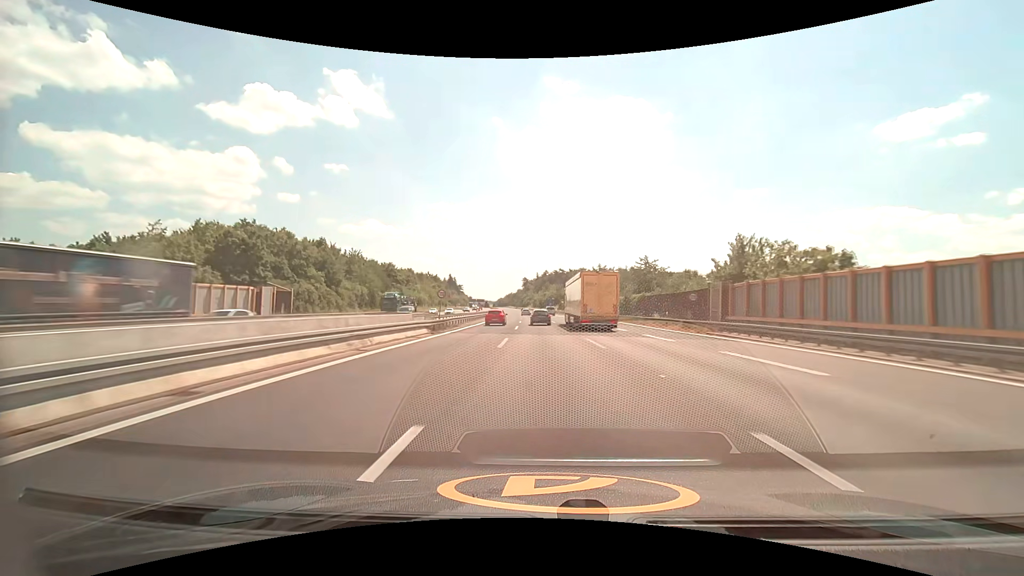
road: motorway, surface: asphalt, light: Day
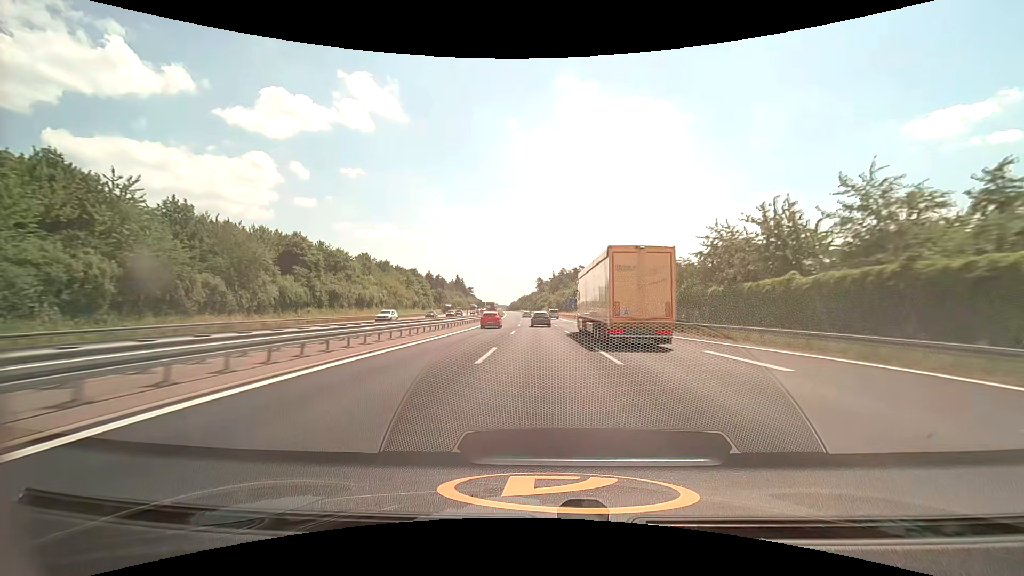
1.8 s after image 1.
(-0.7, +58.4) m; -2°
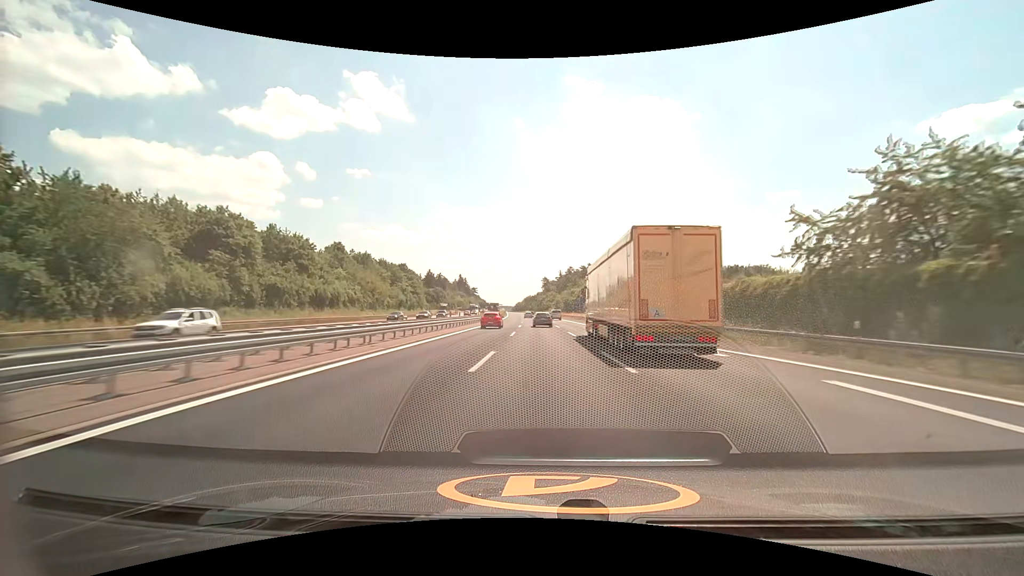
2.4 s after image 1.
(-0.1, +19.5) m; -1°
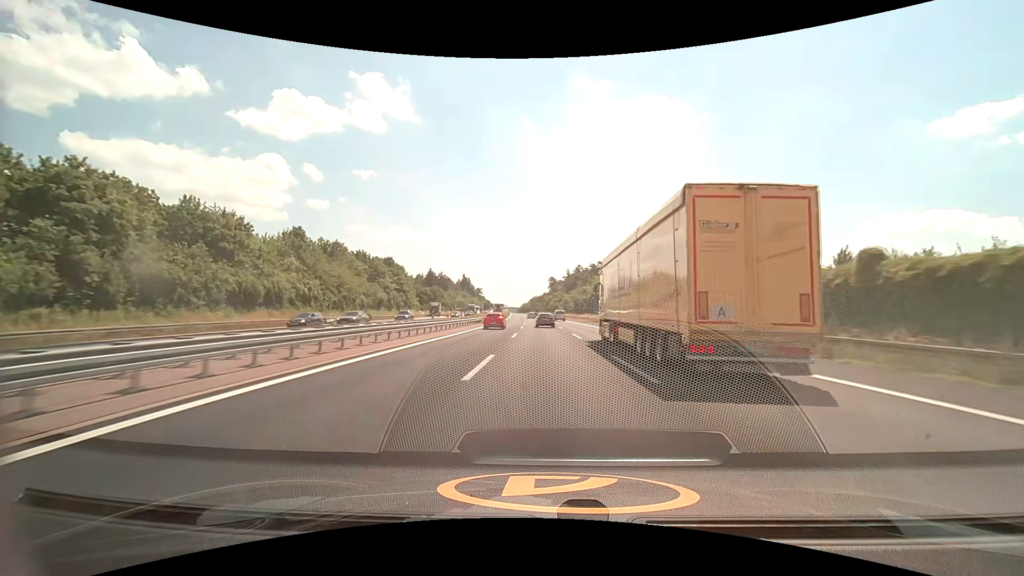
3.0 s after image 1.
(-0.1, +19.6) m; -1°
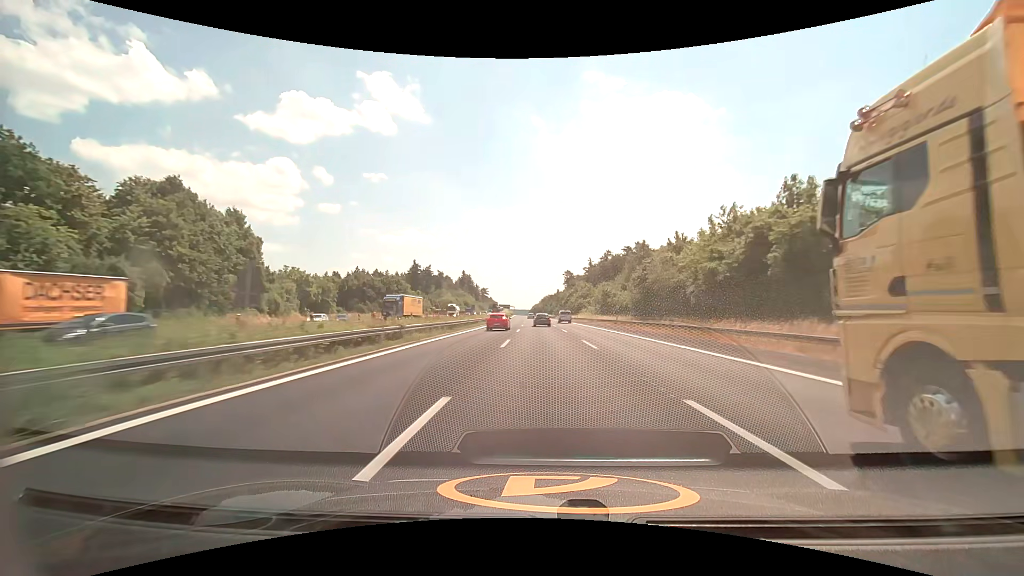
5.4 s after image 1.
(-1.1, +79.7) m; -1°
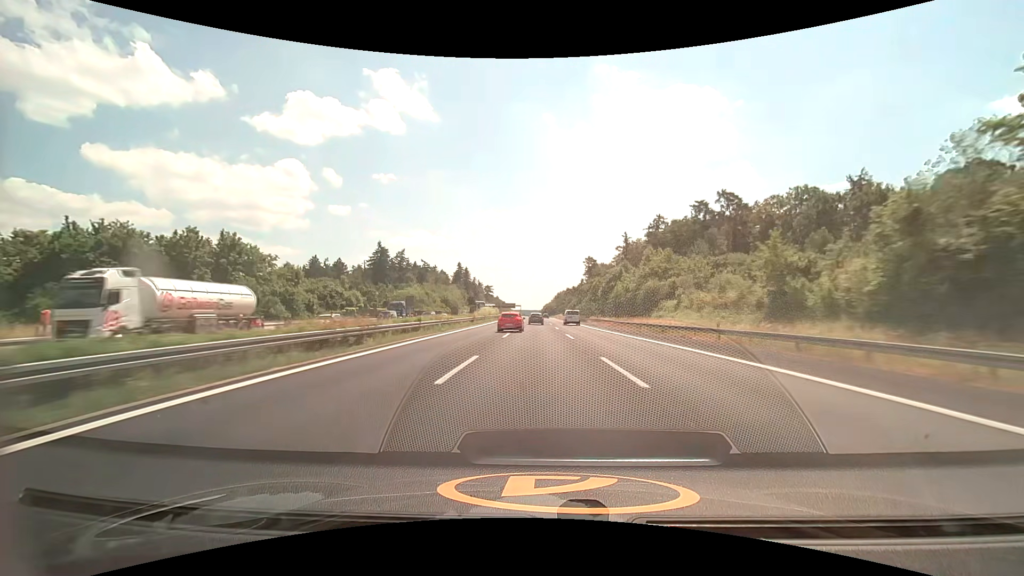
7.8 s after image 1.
(-0.9, +82.4) m; -1°
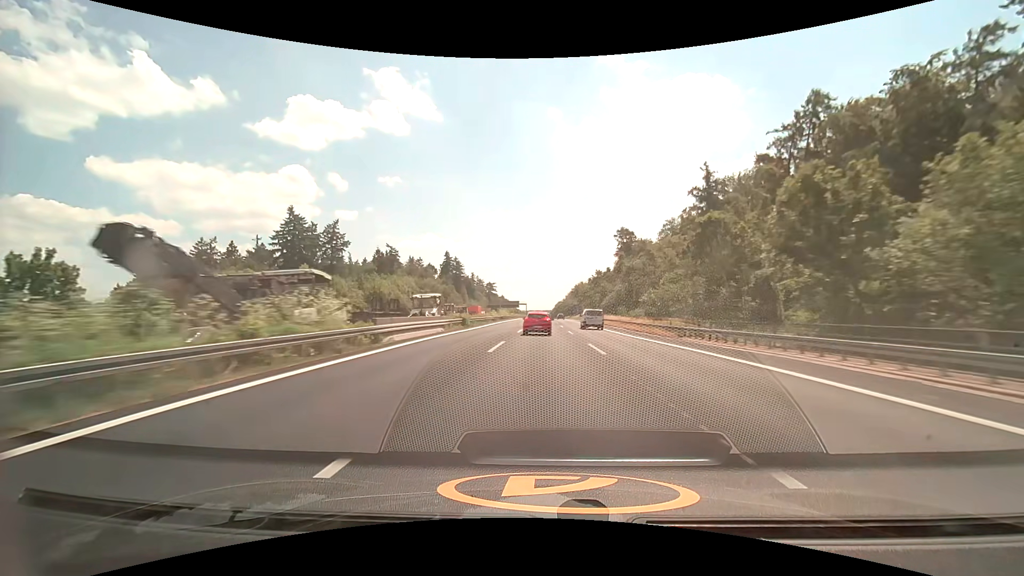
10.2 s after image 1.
(-1.0, +82.1) m; -1°
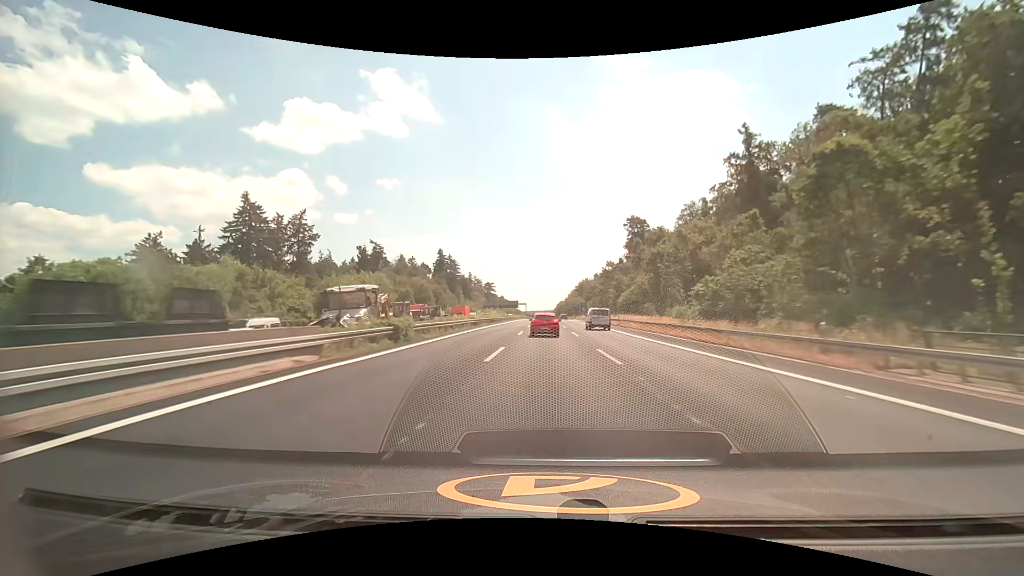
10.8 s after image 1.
(0.0, +20.3) m; 0°
(0, +10) (0, +20) (0, +30) (0, +40) (0, +50) (0, +60) (0, +70) (0, +80) (0, +90) (0, +100) m
